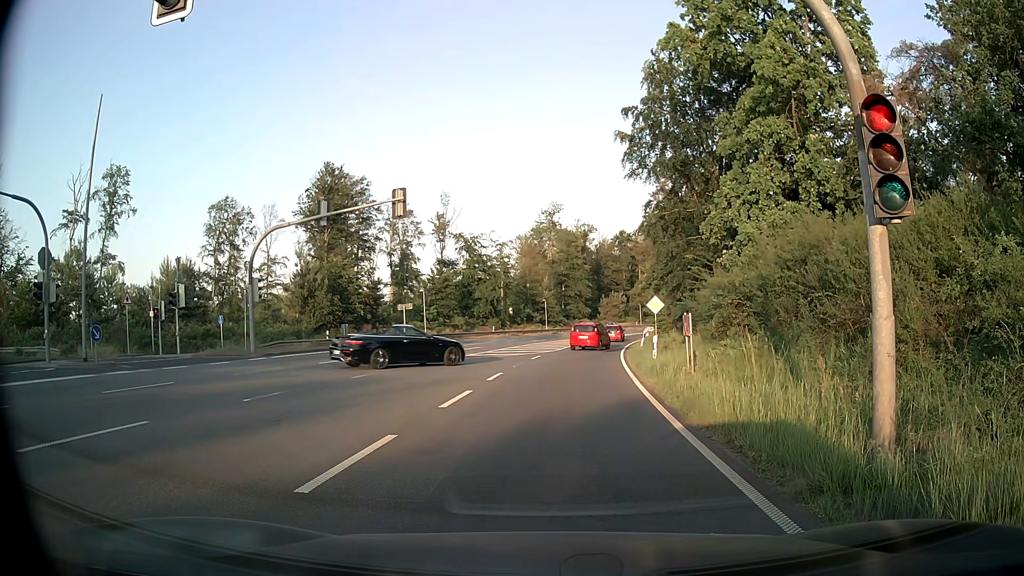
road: primary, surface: asphalt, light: Day
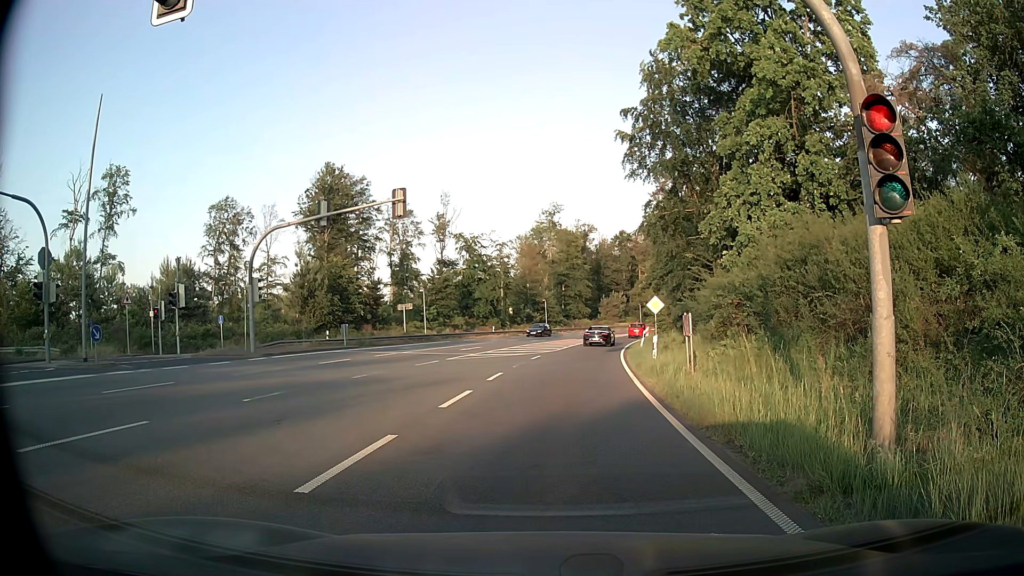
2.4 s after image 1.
(0.0, 0.0) m; 0°
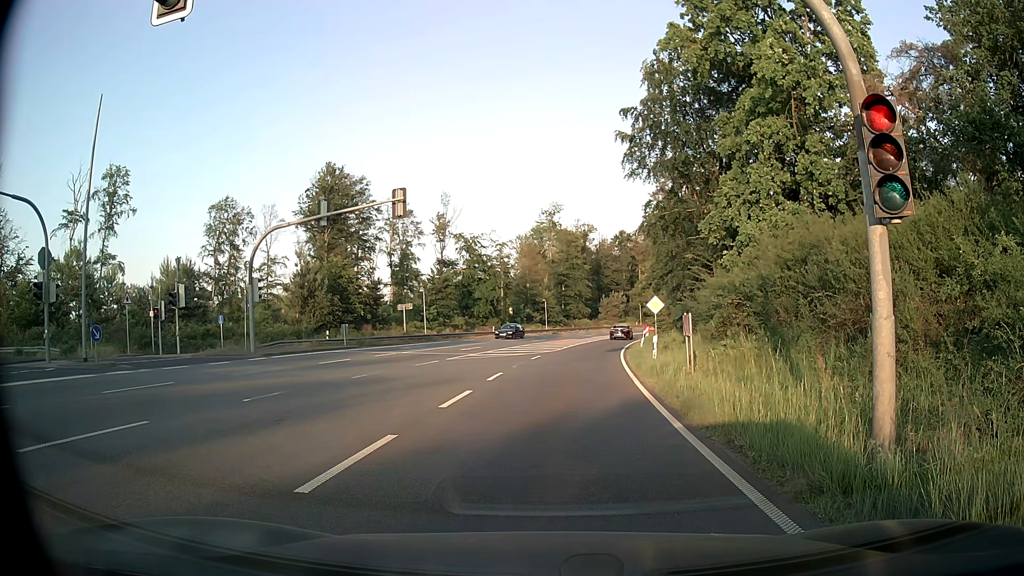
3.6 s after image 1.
(0.0, 0.0) m; 0°
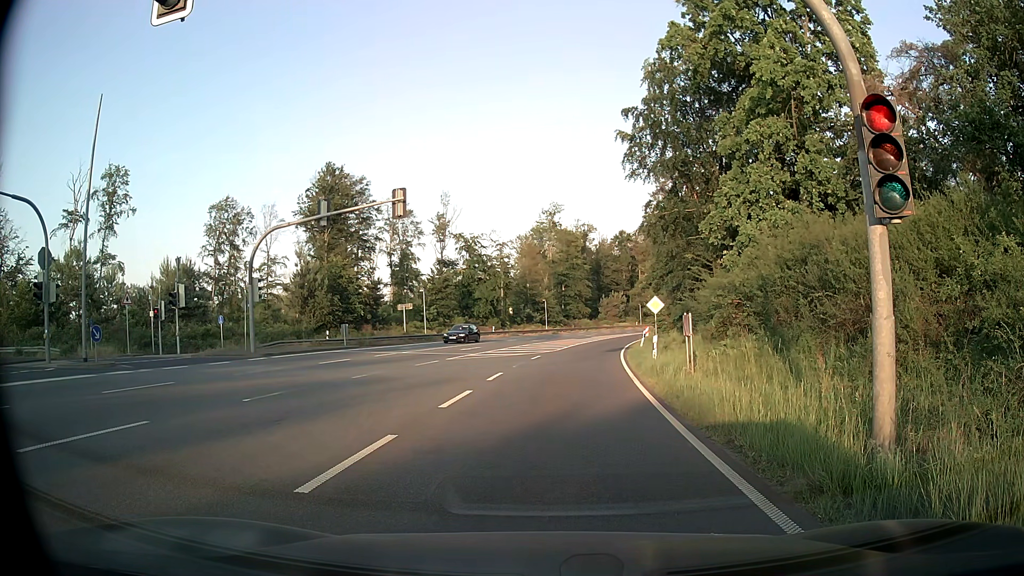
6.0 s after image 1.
(0.0, 0.0) m; 0°
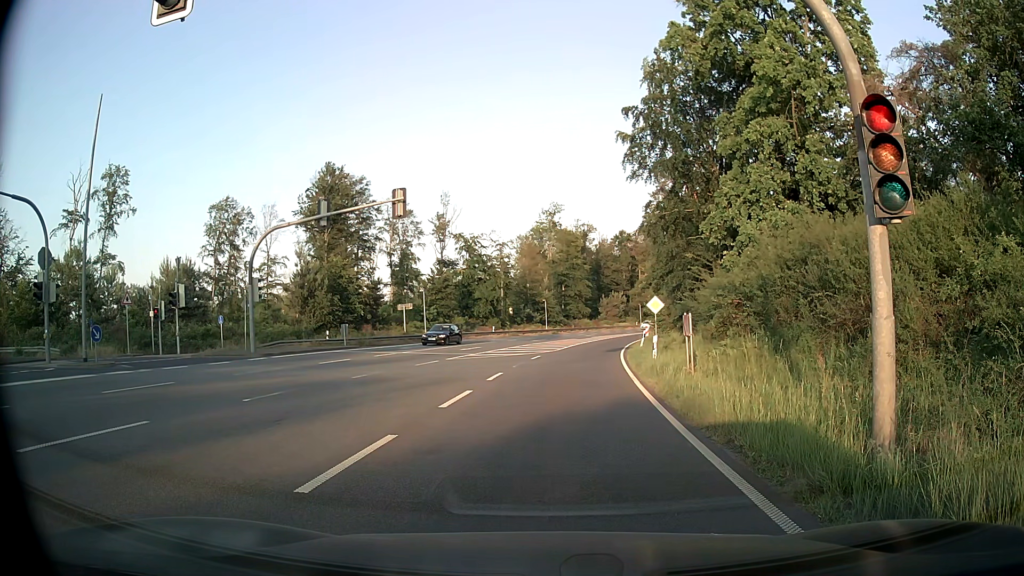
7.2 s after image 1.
(0.0, 0.0) m; 0°
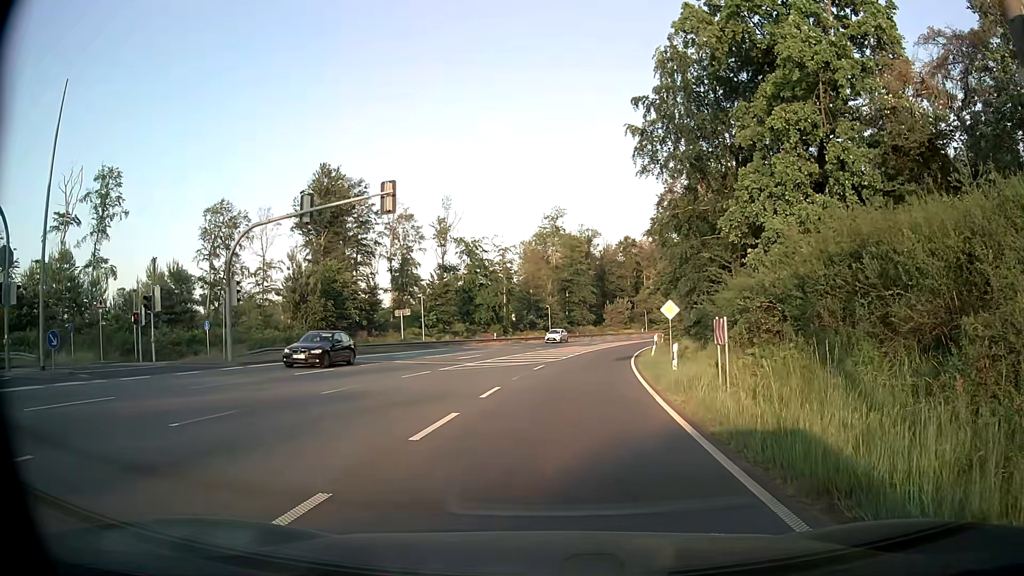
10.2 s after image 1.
(0.0, +3.1) m; +1°
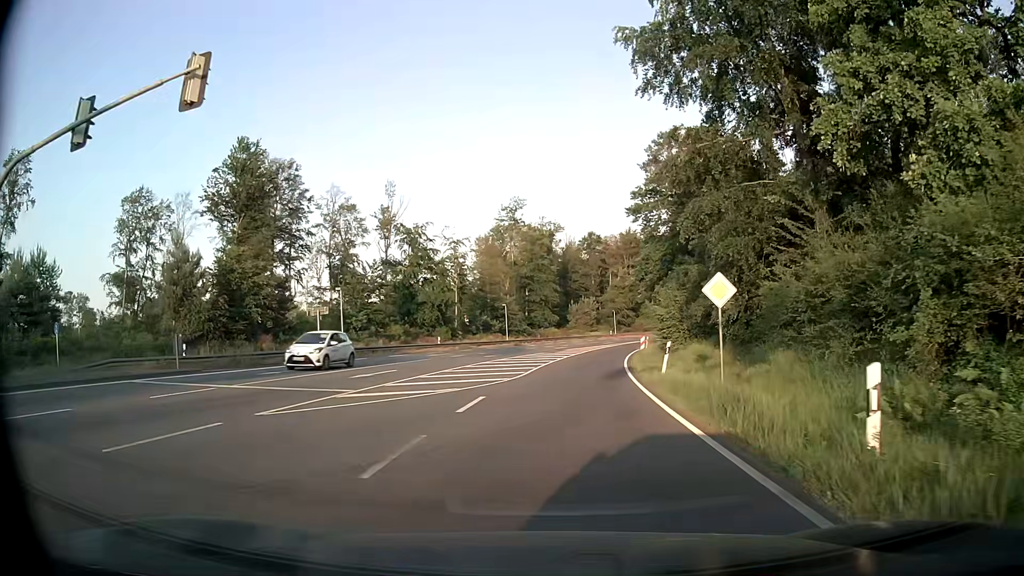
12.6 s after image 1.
(+0.1, +14.3) m; +3°
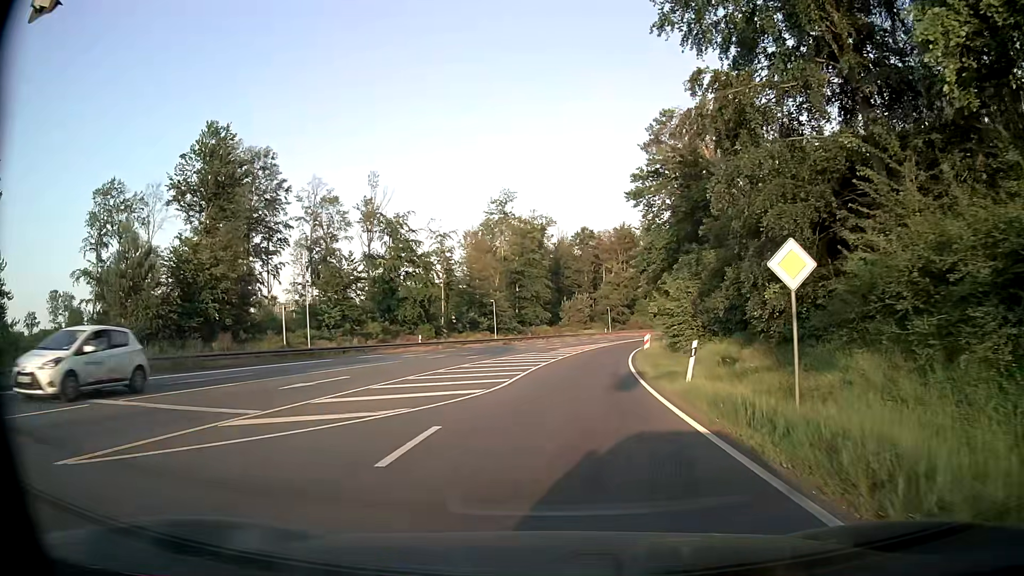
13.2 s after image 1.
(0.0, +5.5) m; +1°
(0, +10) (+1, +20) (+2, +30) (+3, +40) (+5, +50) (+6, +60) (+9, +69) (+11, +79) (+14, +89) (+17, +98) m
